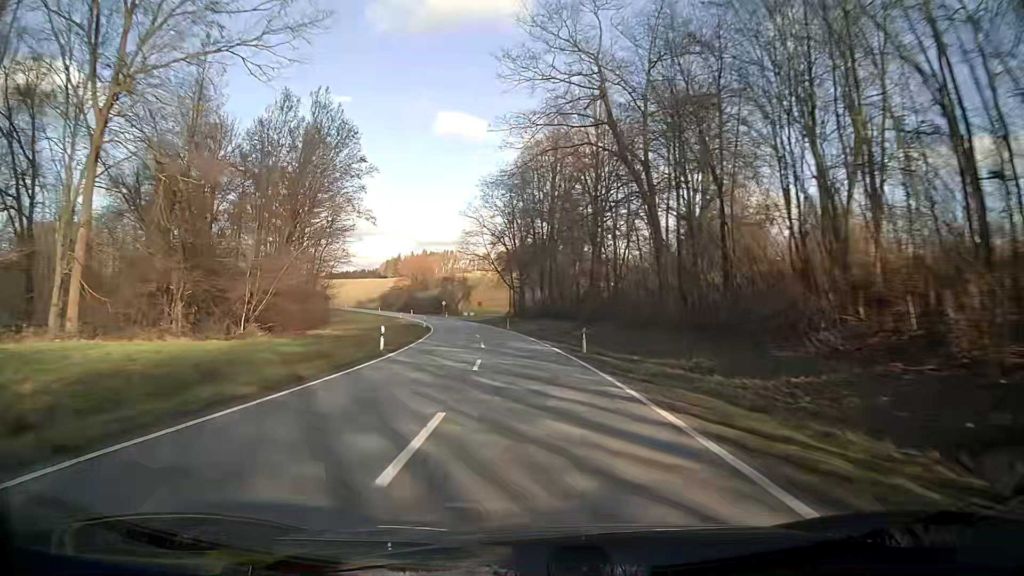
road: secondary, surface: asphalt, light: Day
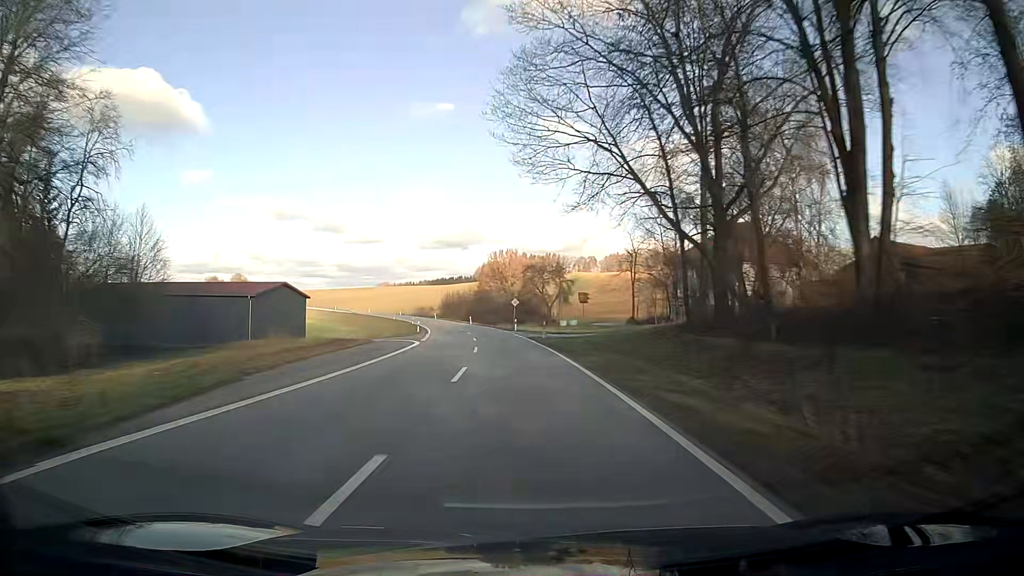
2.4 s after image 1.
(-5.0, +62.8) m; -9°
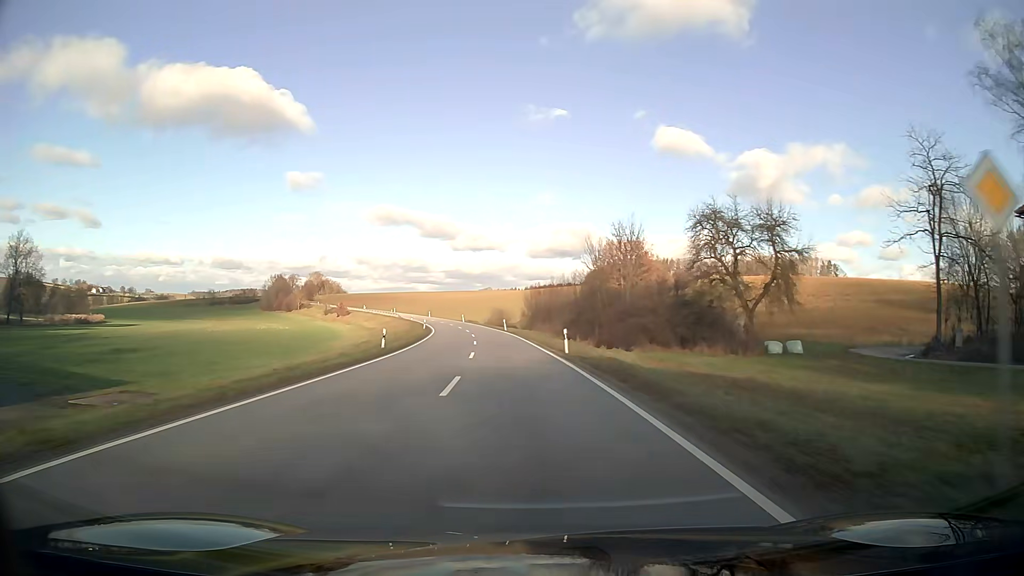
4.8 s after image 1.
(-5.1, +62.7) m; -9°
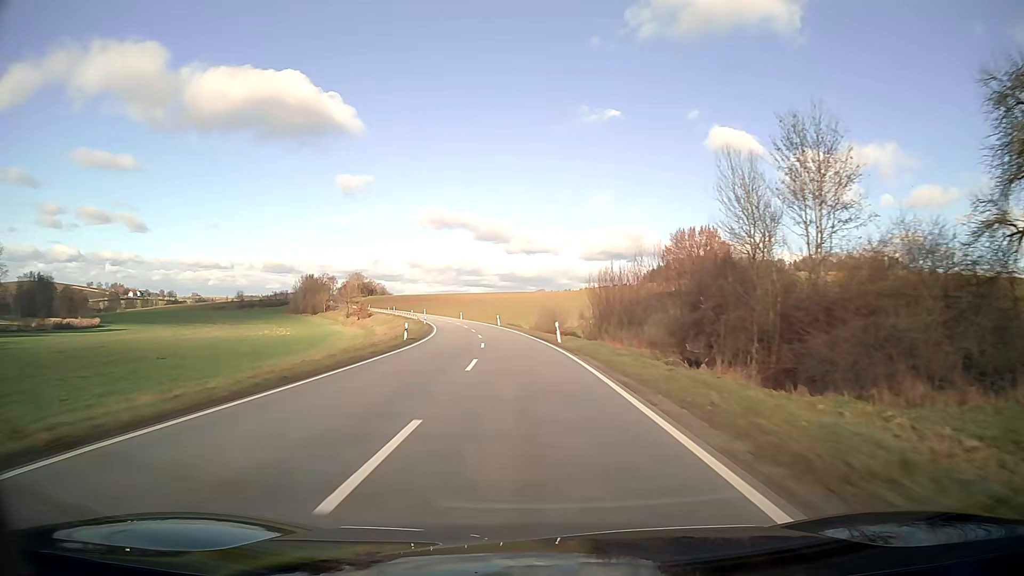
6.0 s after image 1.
(-1.3, +31.5) m; -5°
